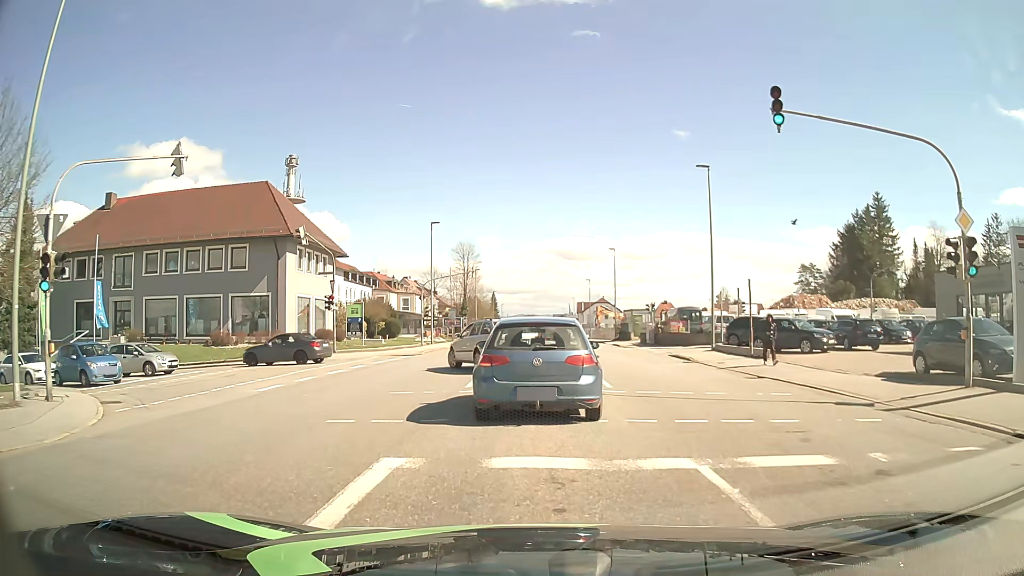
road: tertiary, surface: asphalt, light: Day
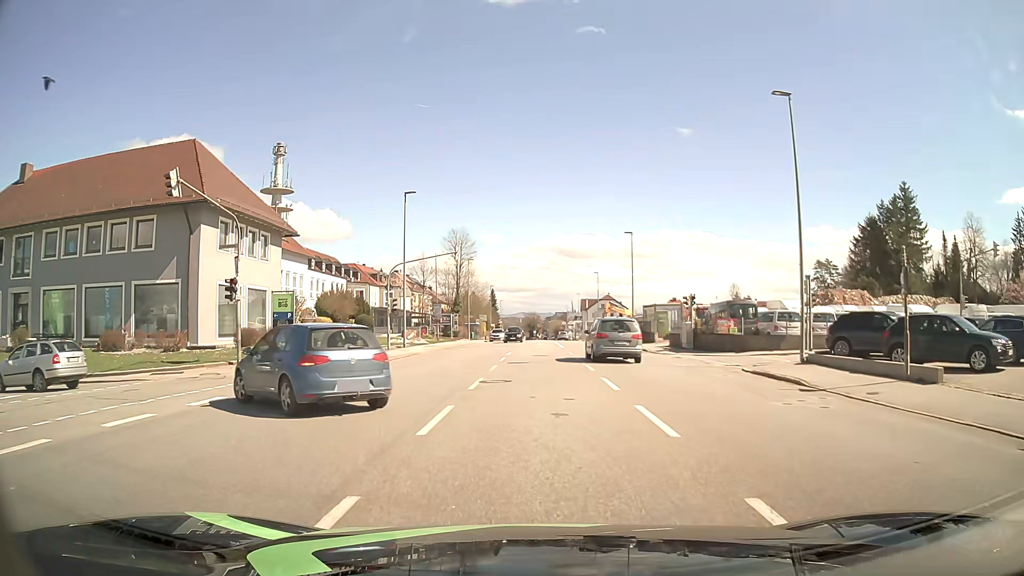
(+0.1, +12.8) m; 0°
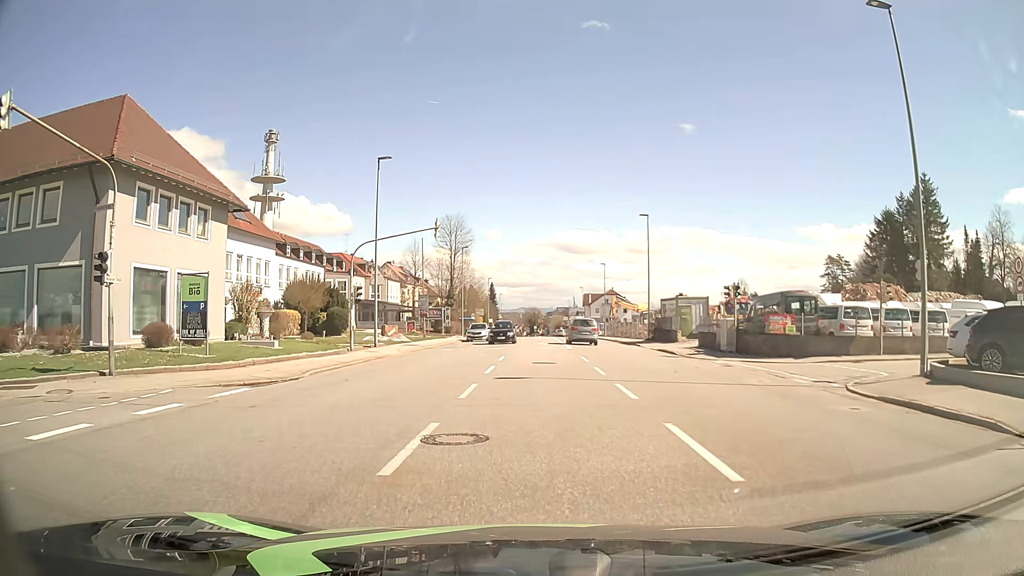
(0.0, +8.2) m; +1°
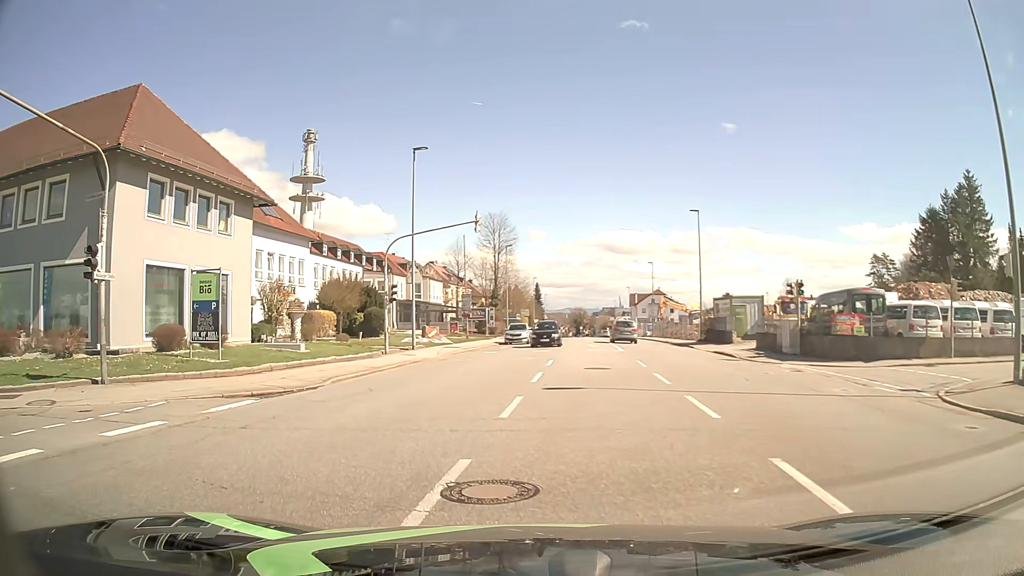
(-0.1, +2.3) m; -4°
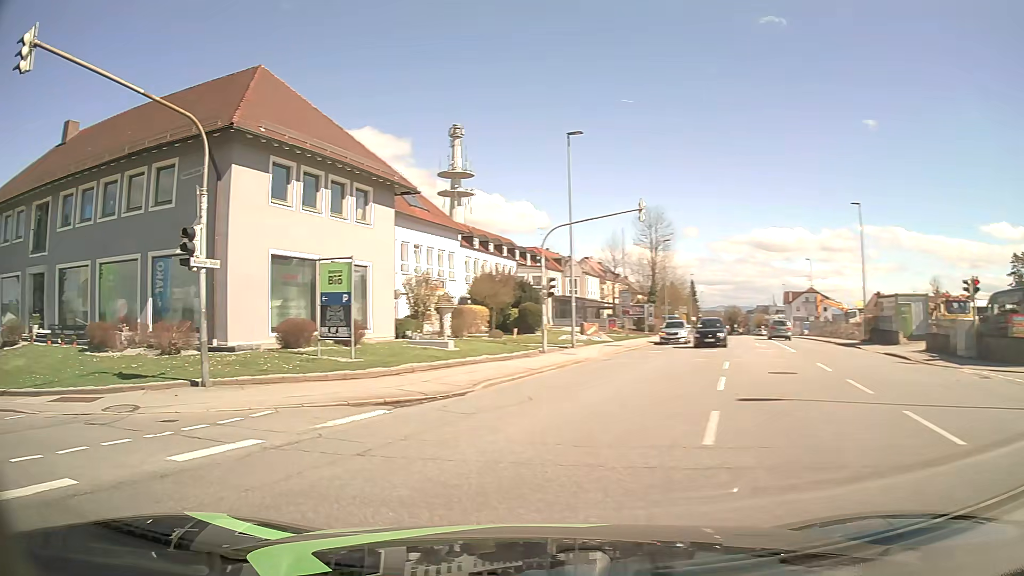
(-0.2, +2.4) m; -12°
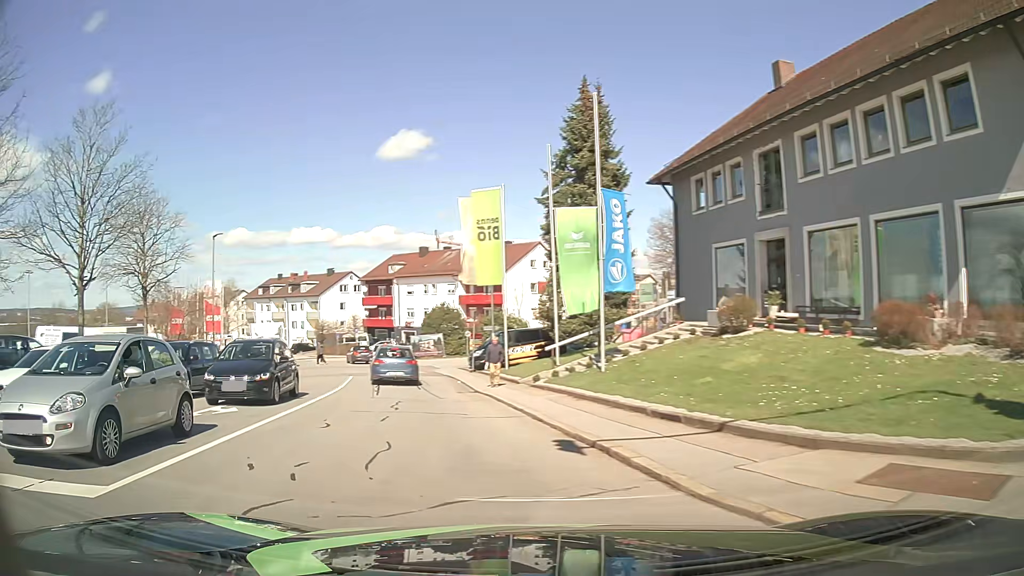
(-5.0, +7.1) m; -64°
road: residential
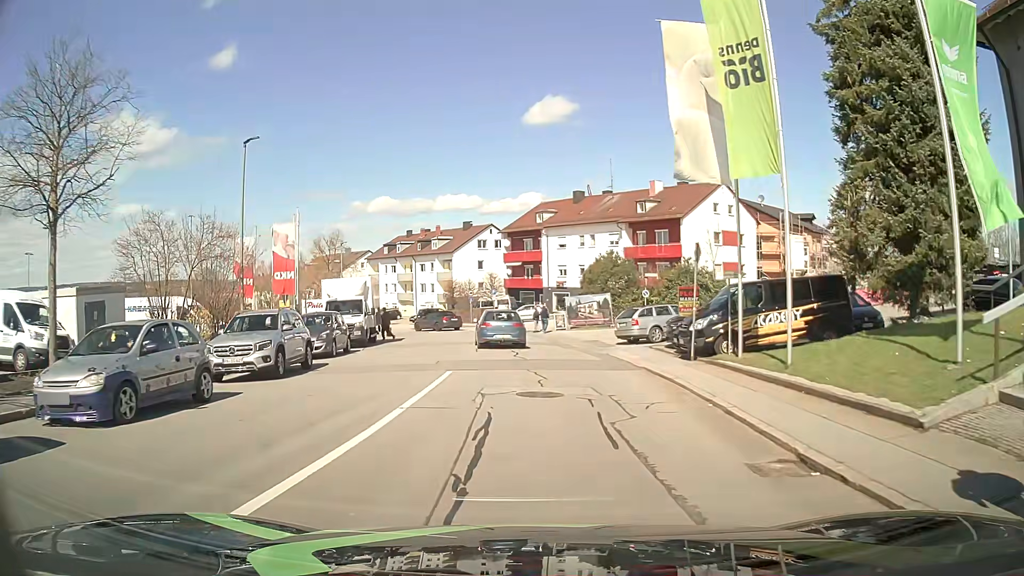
(-2.8, +15.8) m; -13°
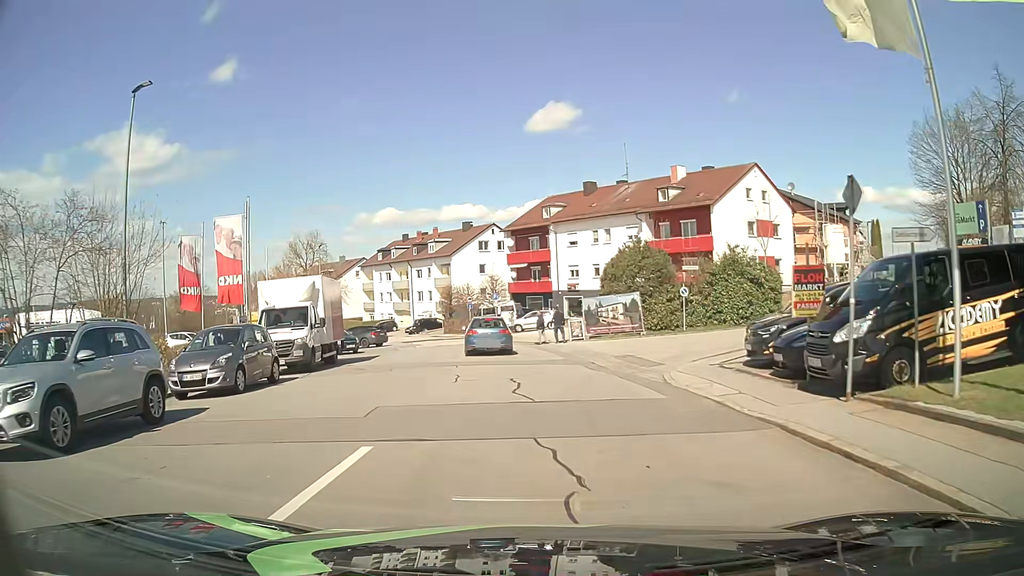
(0.0, +8.3) m; -1°
